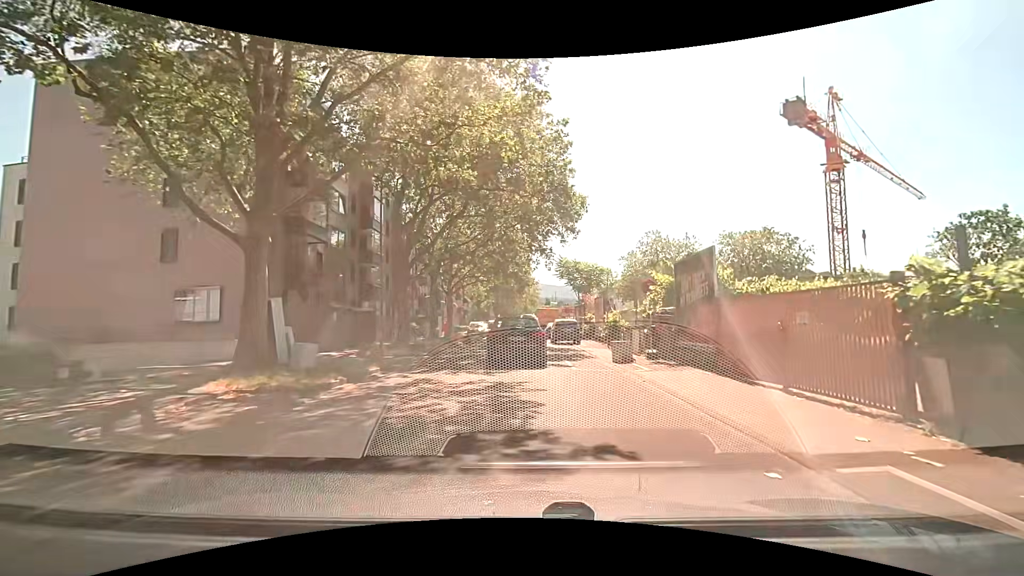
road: unclassified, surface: asphalt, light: Day
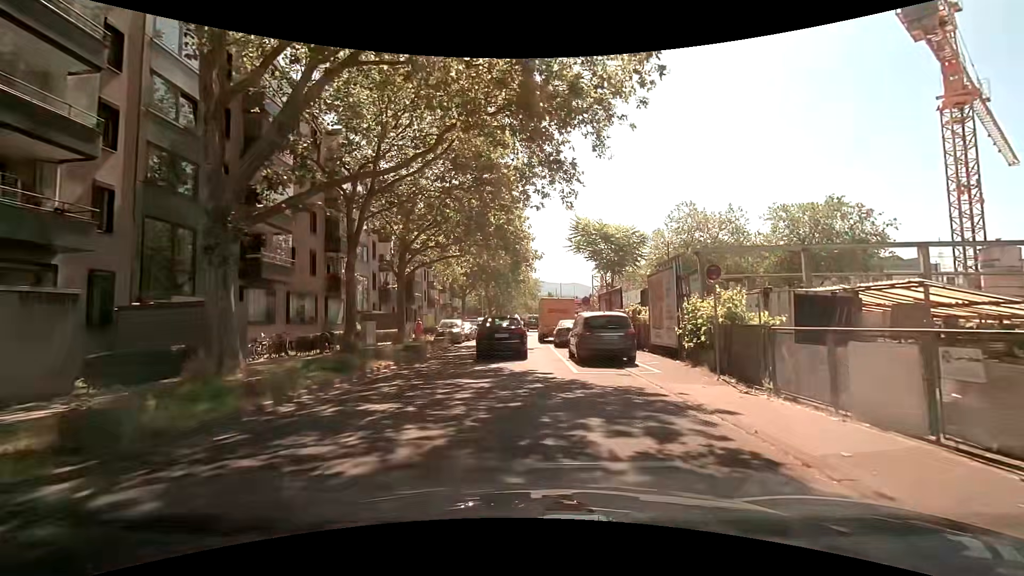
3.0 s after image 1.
(+0.1, +17.2) m; +1°
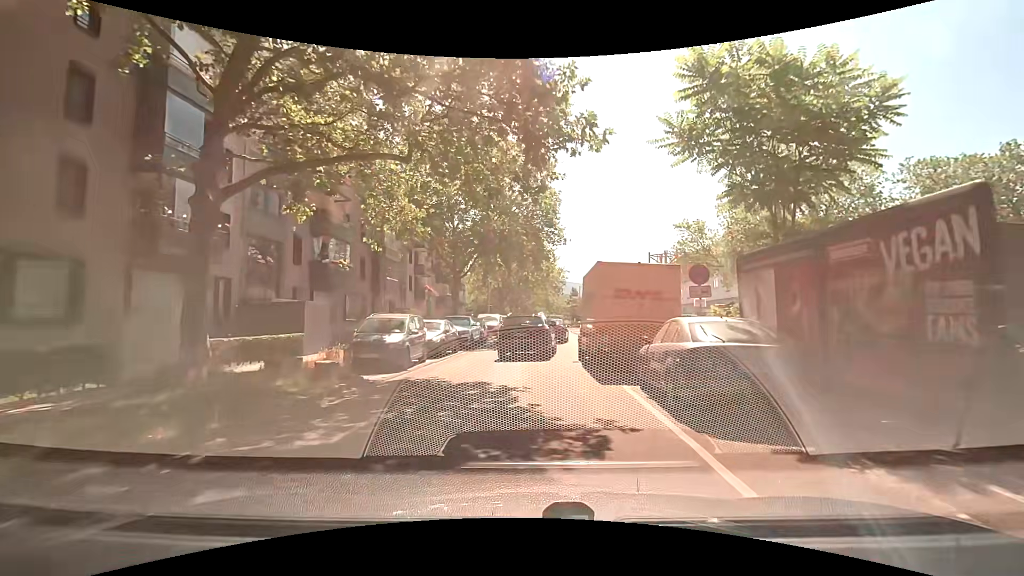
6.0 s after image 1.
(-0.5, +19.1) m; -1°
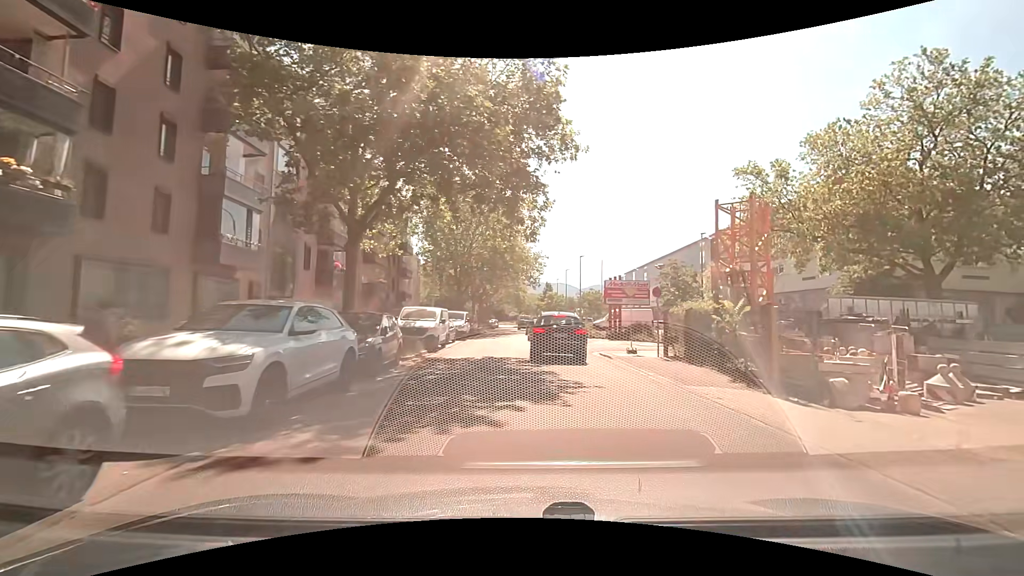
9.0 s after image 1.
(-0.8, +18.2) m; +1°
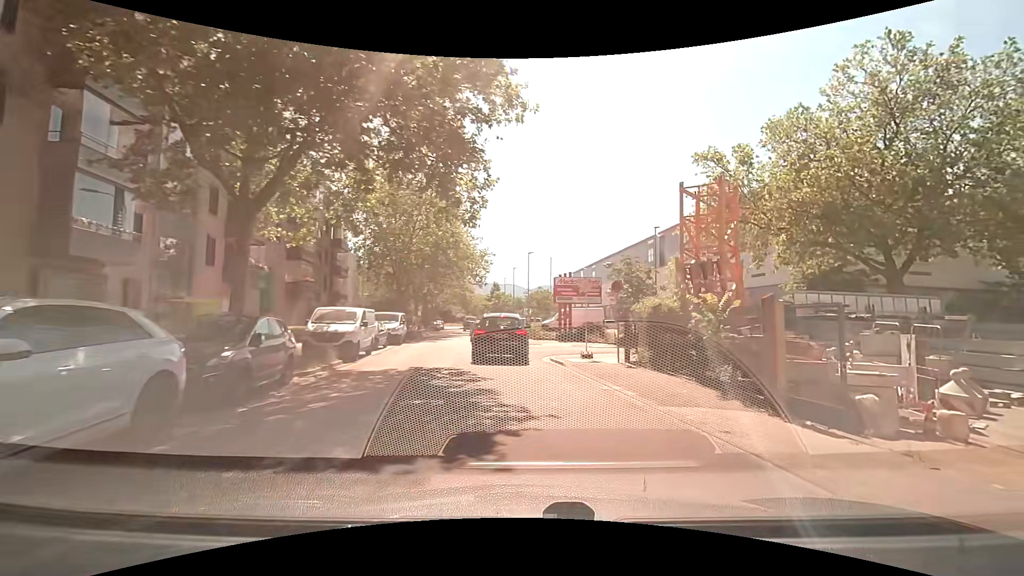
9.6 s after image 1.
(+0.1, +3.3) m; +7°
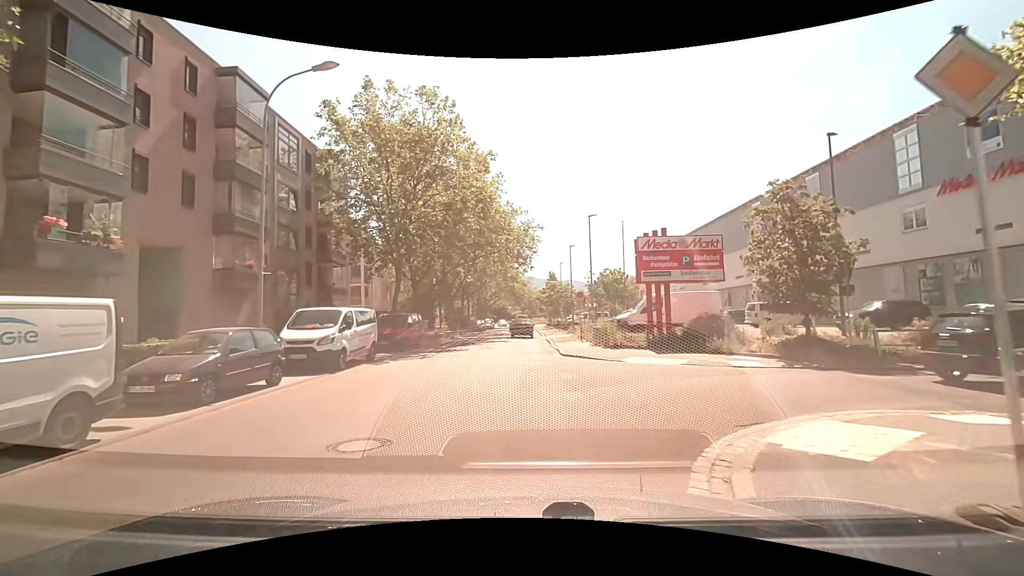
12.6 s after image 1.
(-0.2, +15.6) m; -8°
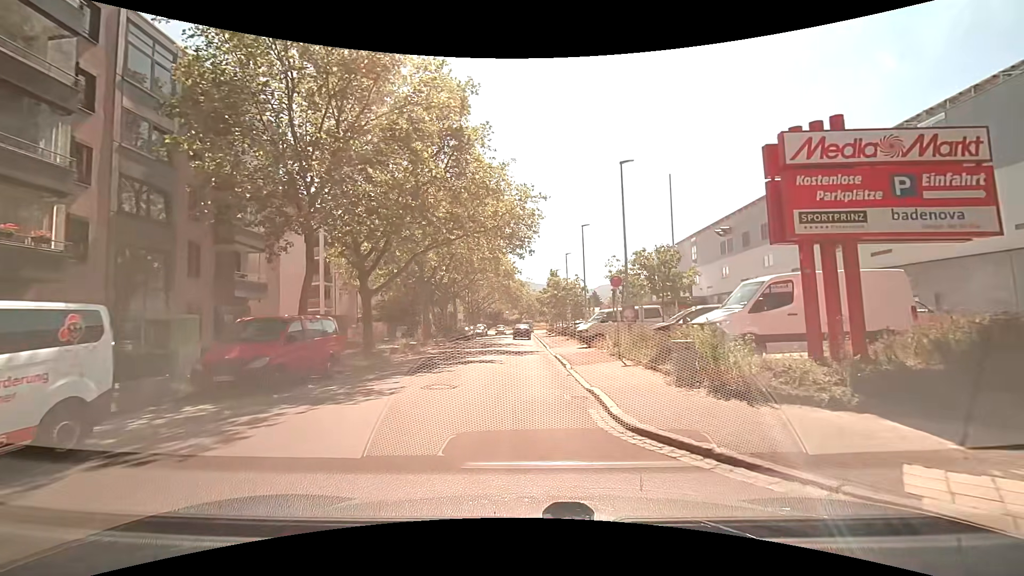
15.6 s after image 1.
(0.0, +12.6) m; 0°
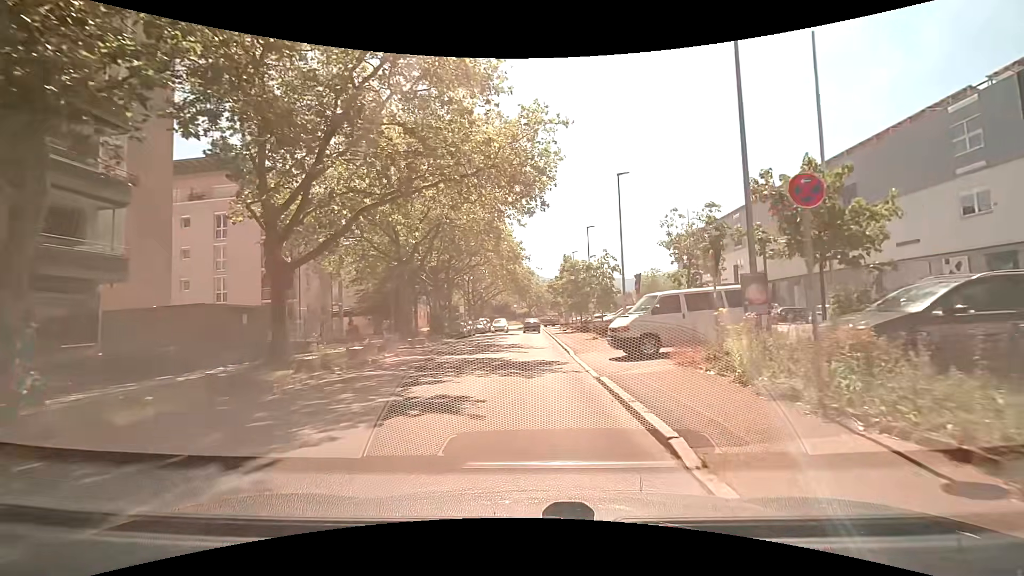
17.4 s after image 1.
(-0.1, +11.3) m; -2°
(0, +10) (0, +20) (+1, +30) (+1, +40) (+1, +50) (+1, +60) (+1, +70) (+2, +80) (+4, +90) (+11, +97) m
